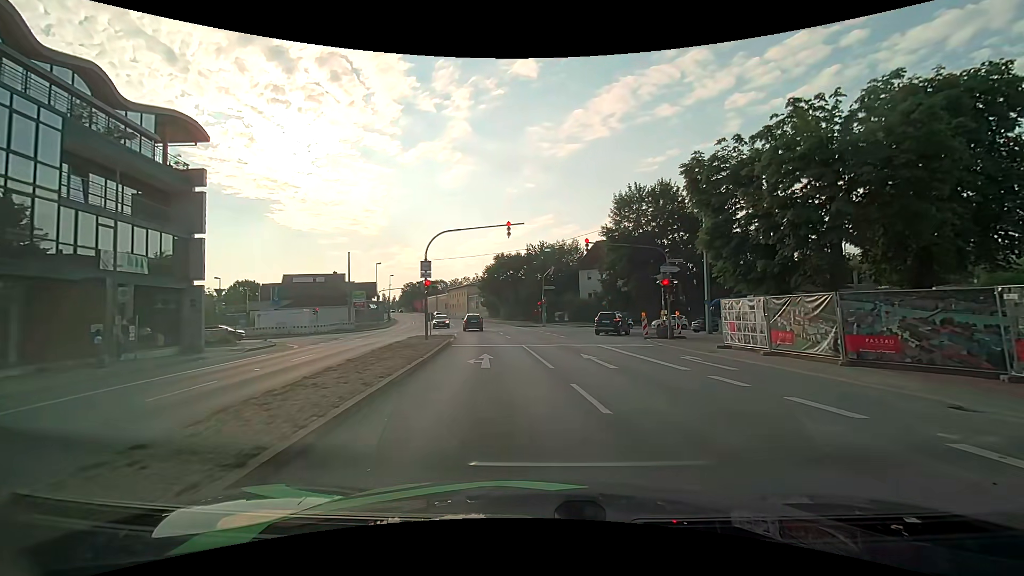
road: primary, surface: asphalt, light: Day
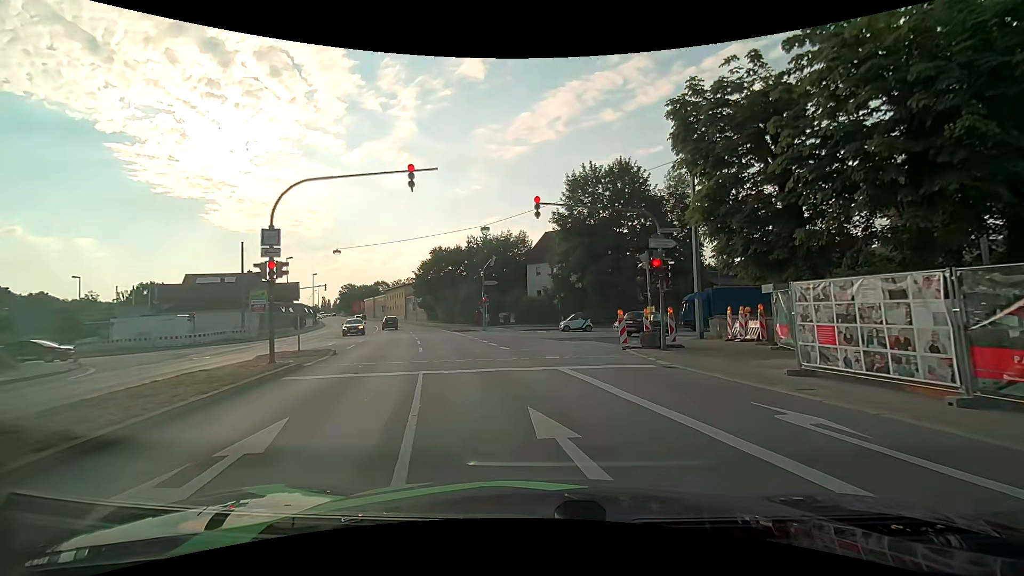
(+0.7, +10.6) m; +6°
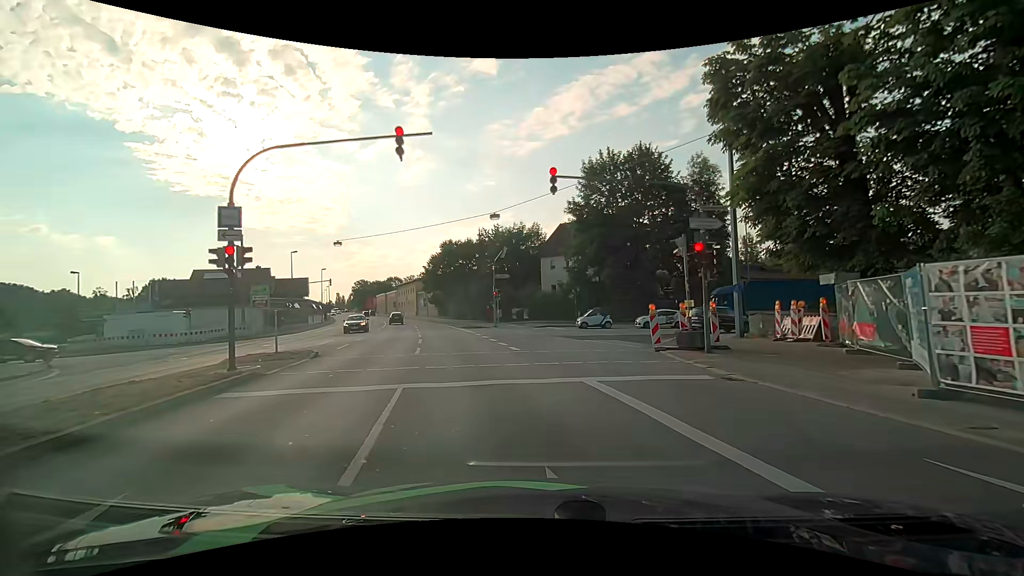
(0.0, +3.1) m; -1°
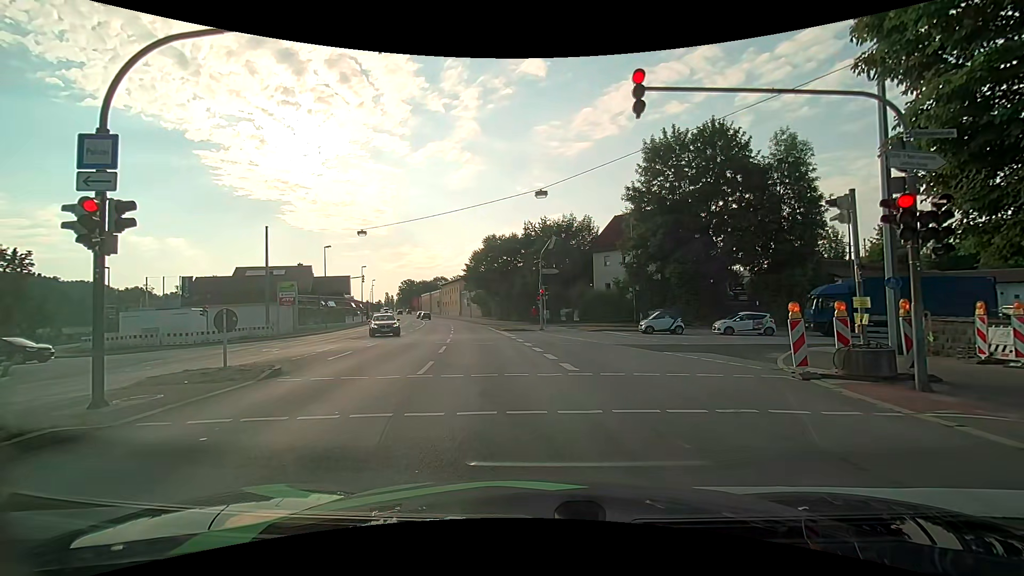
(-0.4, +5.8) m; -7°
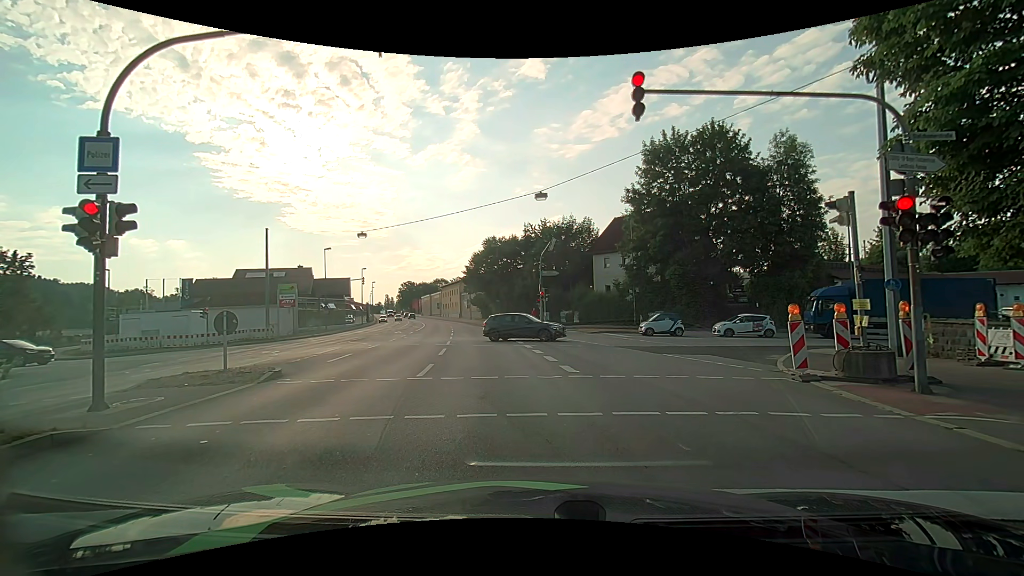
(0.0, +0.1) m; 0°
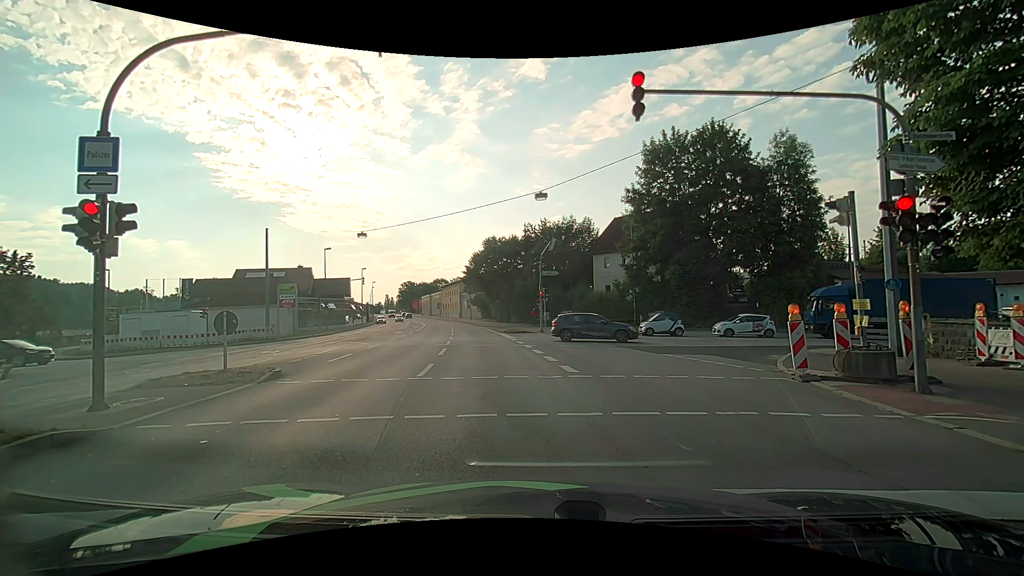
(0.0, 0.0) m; 0°
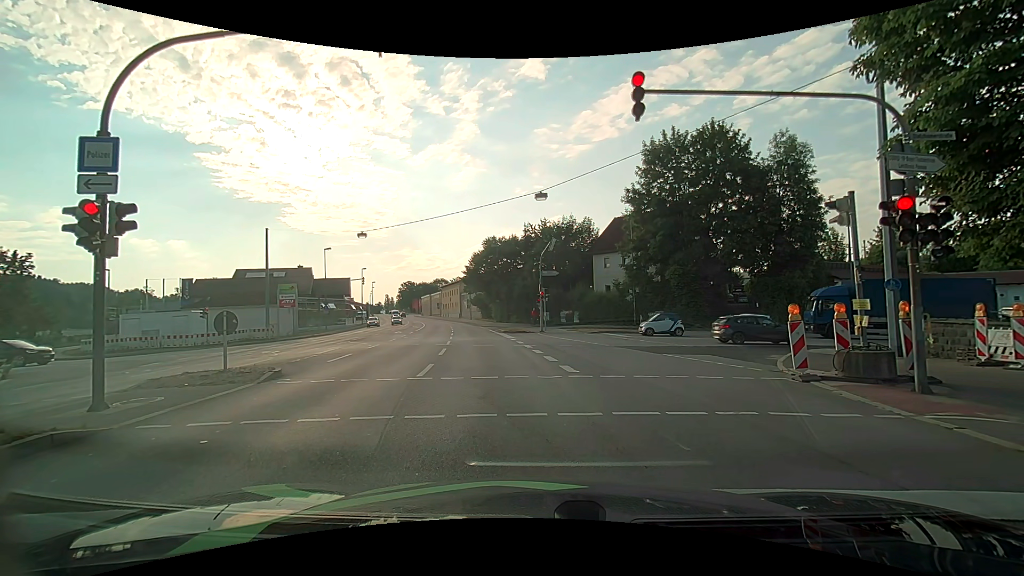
(0.0, 0.0) m; 0°
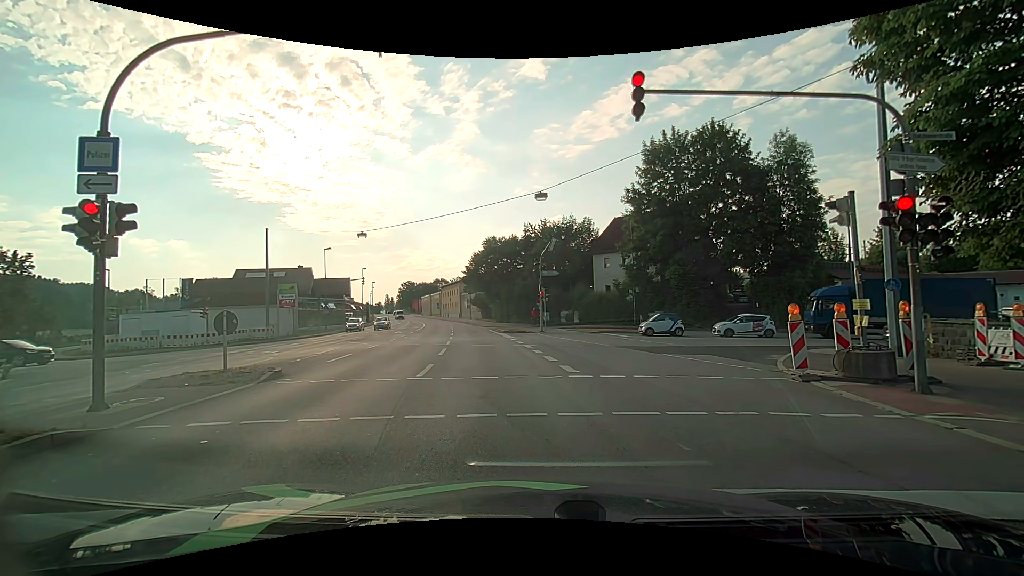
(0.0, 0.0) m; 0°
(-1, +10) (-2, +20) (-3, +30) (-5, +40) (-6, +50) (-8, +59) (-10, +69) (-12, +79) (-15, +89) (-17, +98) m
